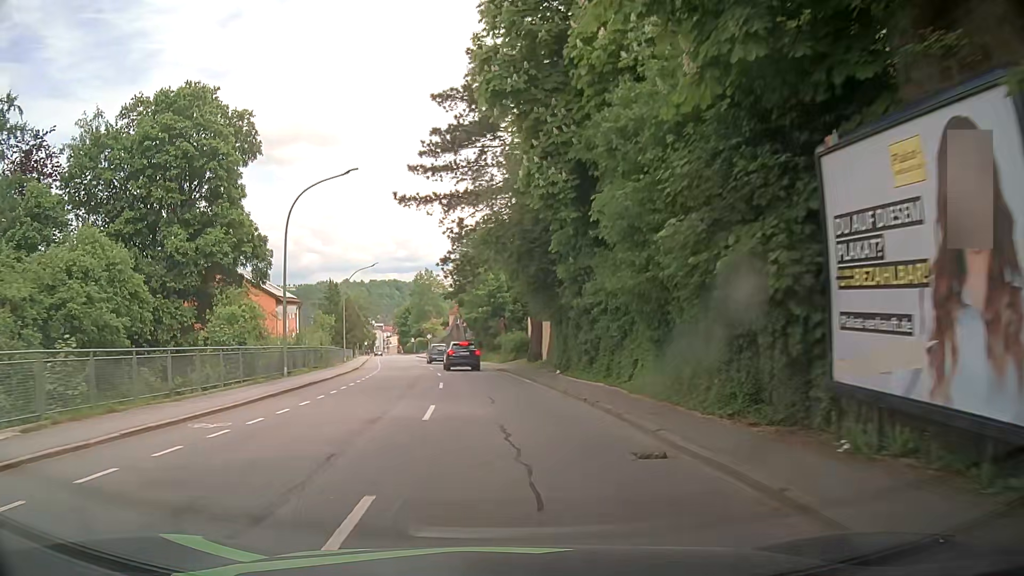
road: tertiary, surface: asphalt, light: Day
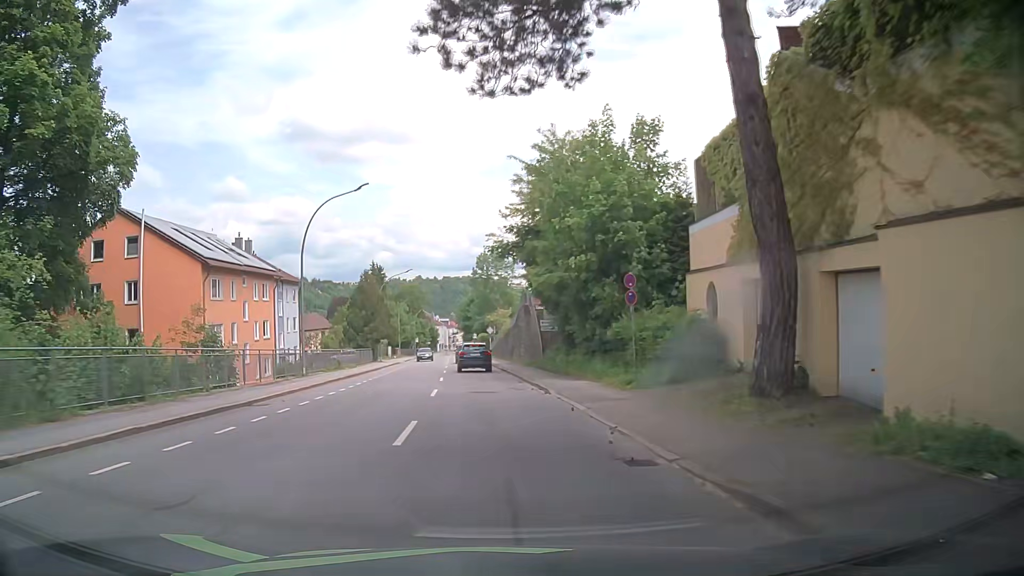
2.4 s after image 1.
(-1.9, +30.1) m; -7°
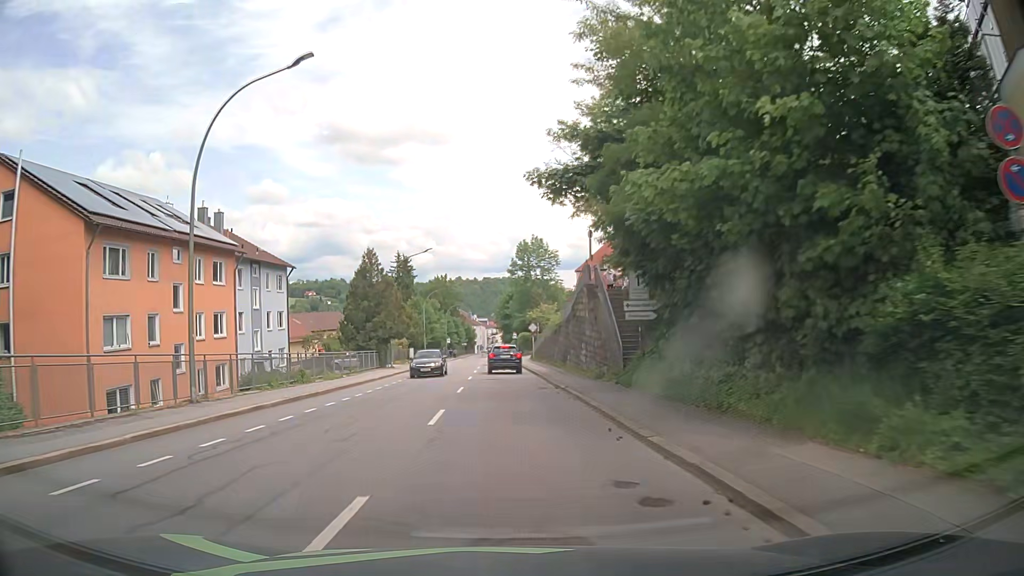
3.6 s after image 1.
(-0.5, +15.1) m; -4°
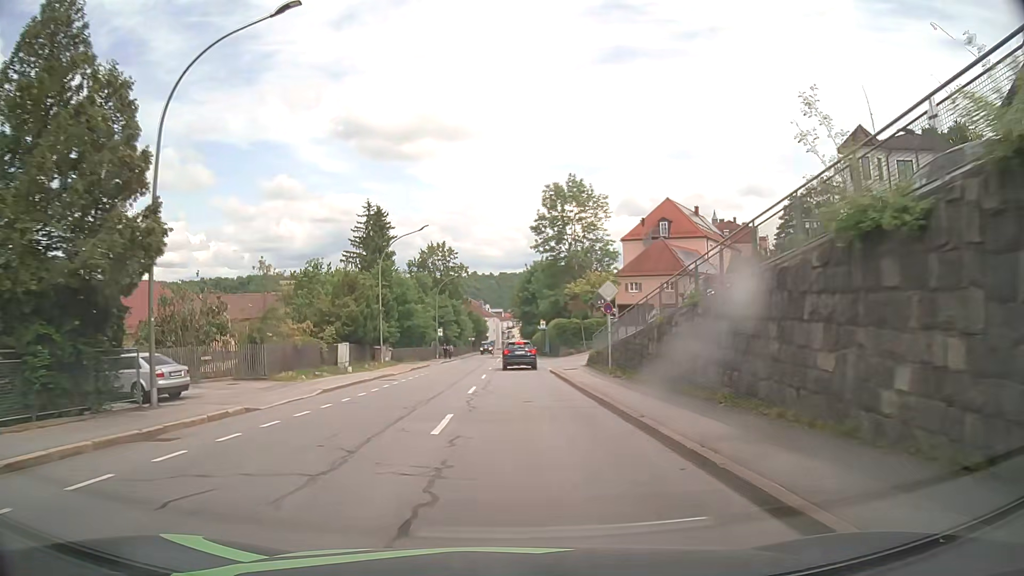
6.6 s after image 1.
(-0.7, +38.0) m; -2°
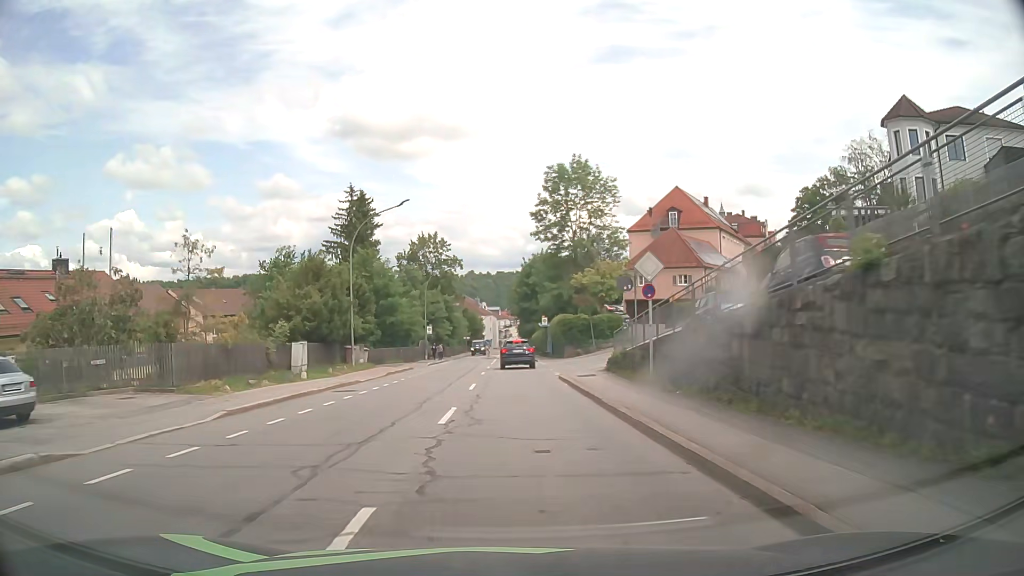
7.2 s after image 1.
(0.0, +7.6) m; 0°
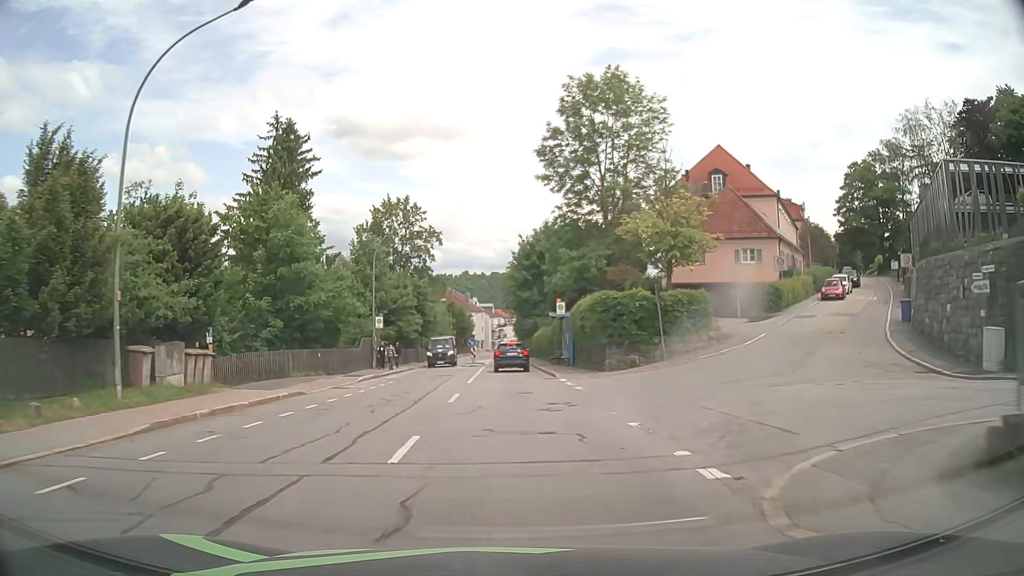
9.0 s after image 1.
(+0.3, +22.8) m; +1°
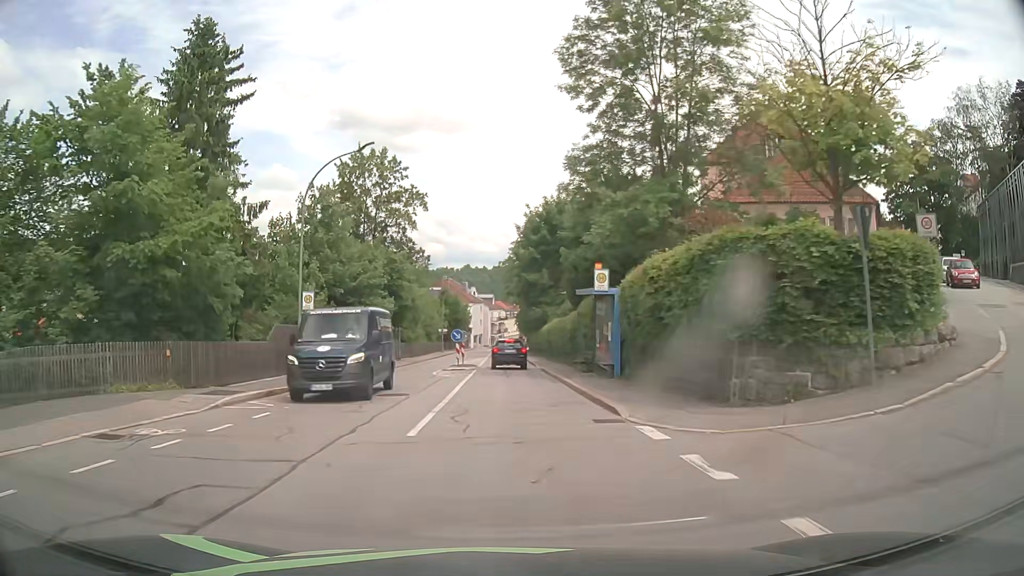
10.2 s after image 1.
(0.0, +15.2) m; 0°
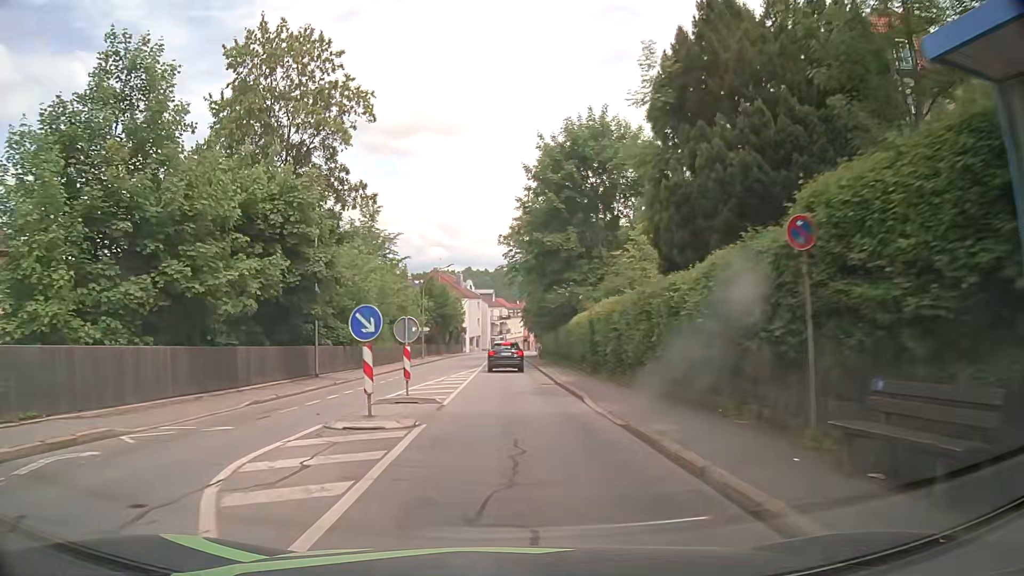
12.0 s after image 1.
(-0.1, +22.9) m; 0°
(0, +10) (0, +20) (0, +30) (0, +40) (-1, +50) (-1, +60) (-1, +70) (0, +80) (0, +90) (+1, +100) m
